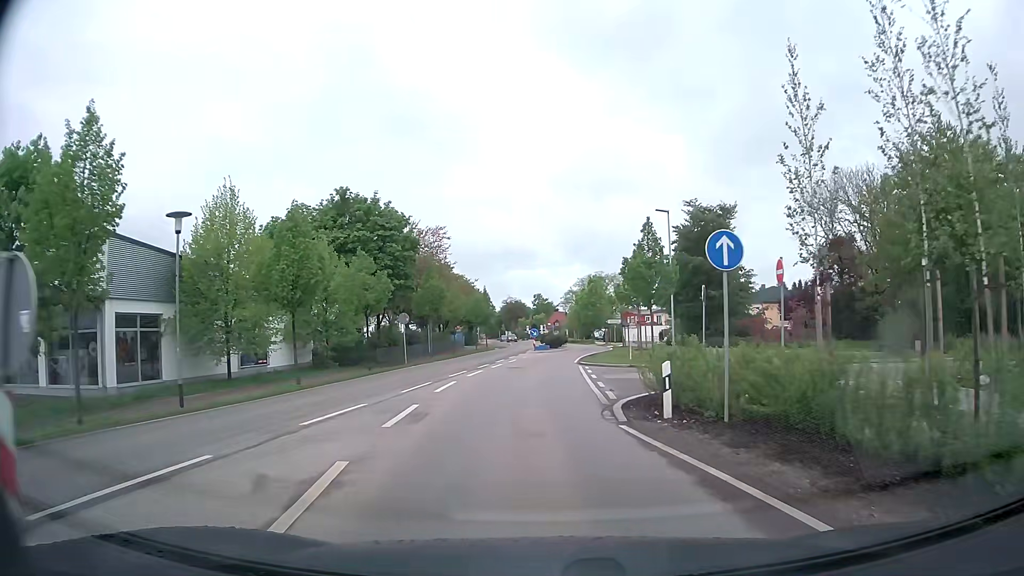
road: tertiary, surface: asphalt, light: Day
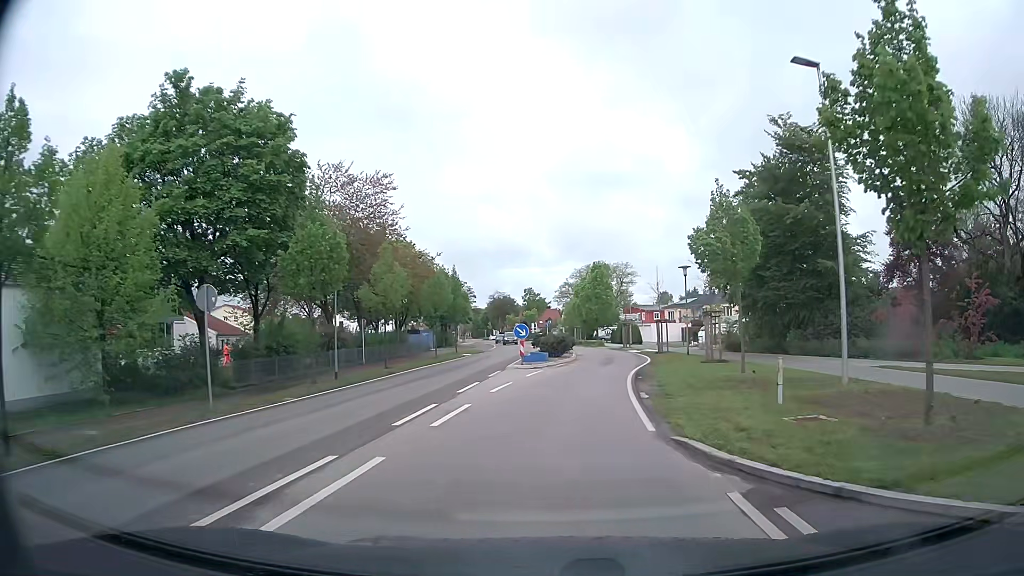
(-0.3, +22.4) m; 0°
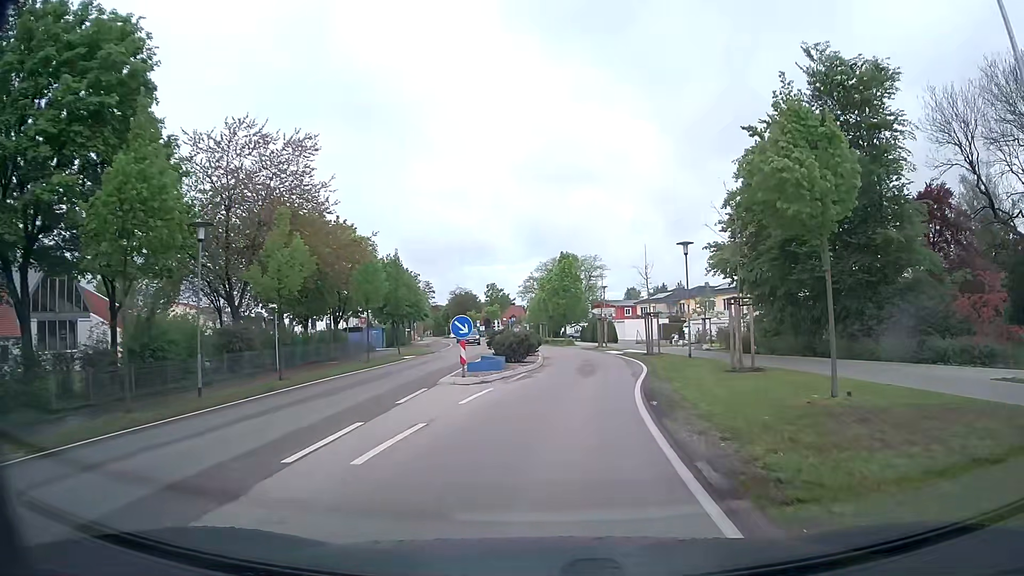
(+0.2, +9.0) m; +3°
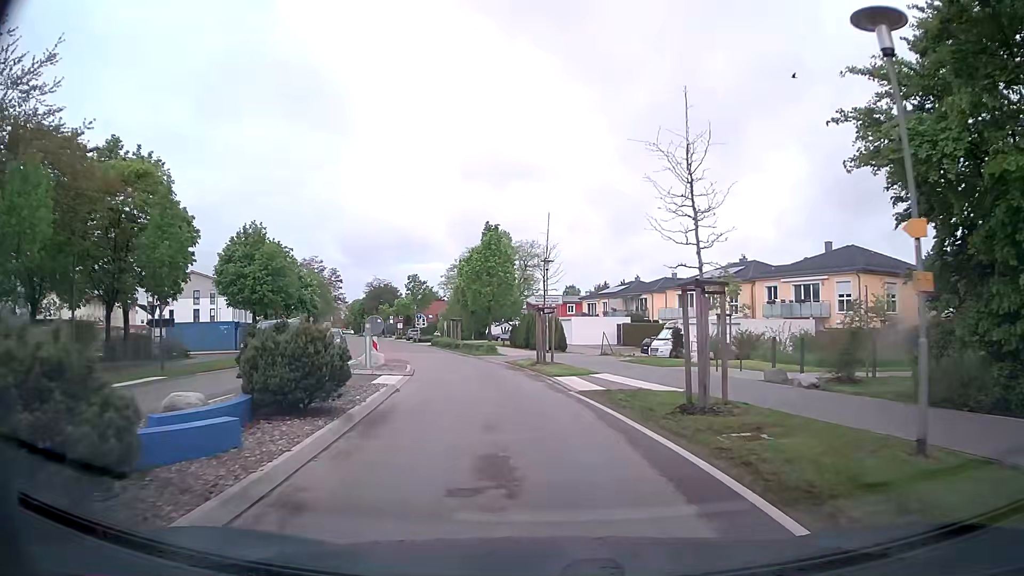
(+1.5, +22.4) m; +5°
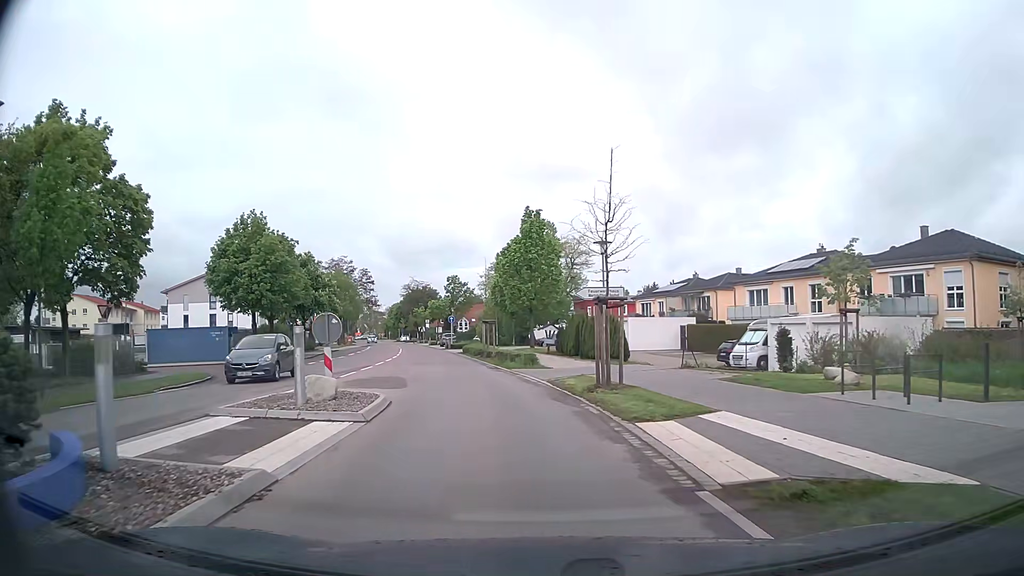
(-0.2, +9.0) m; -4°
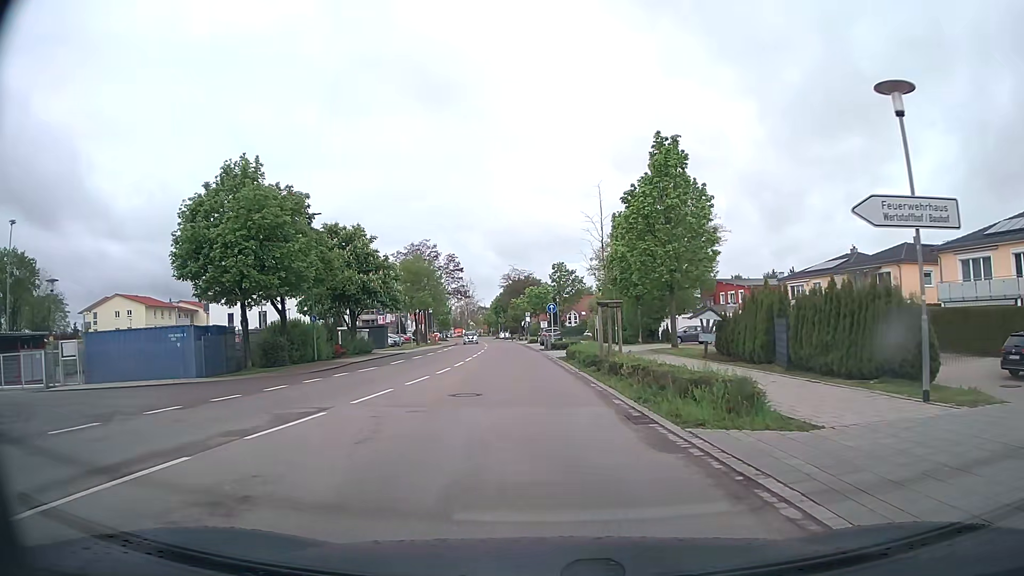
(-1.5, +17.8) m; -10°
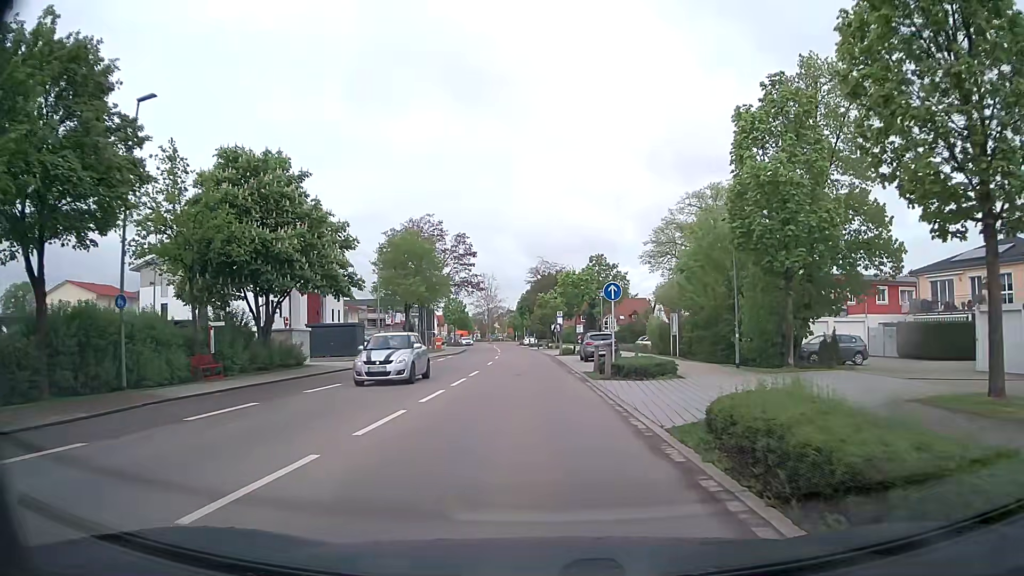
(-0.6, +22.3) m; -2°
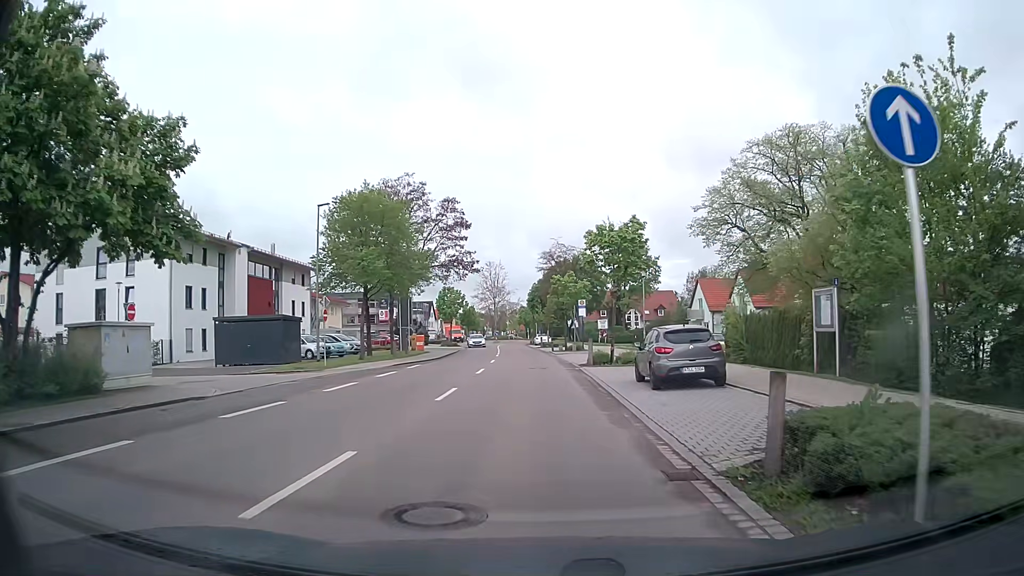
(-0.1, +17.9) m; -1°
(0, +10) (0, +20) (0, +30) (-1, +40) (-1, +50) (-2, +60) (-3, +70) (-3, +80) (-4, +90) (-4, +100) m
